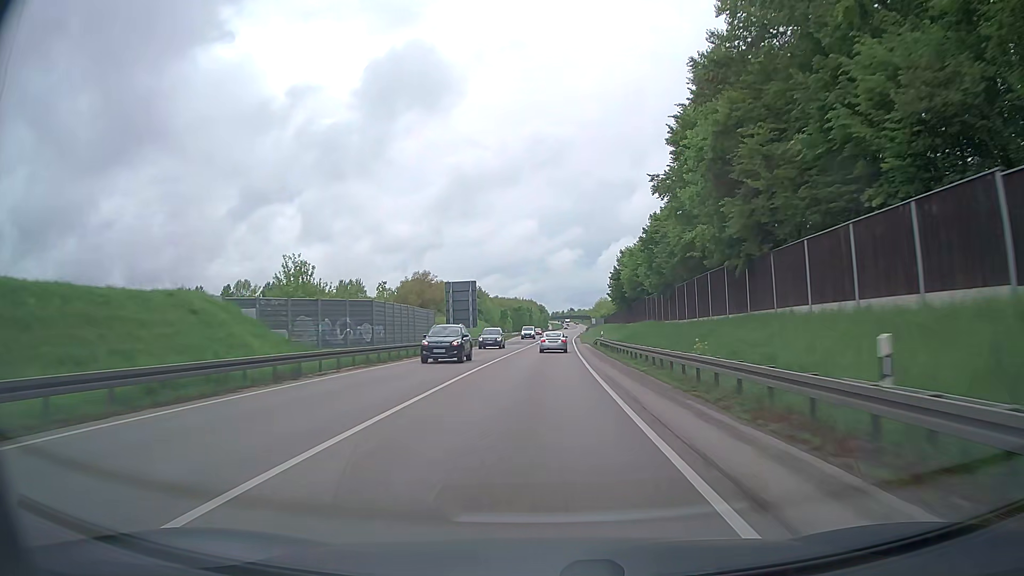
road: trunk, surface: asphalt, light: Day
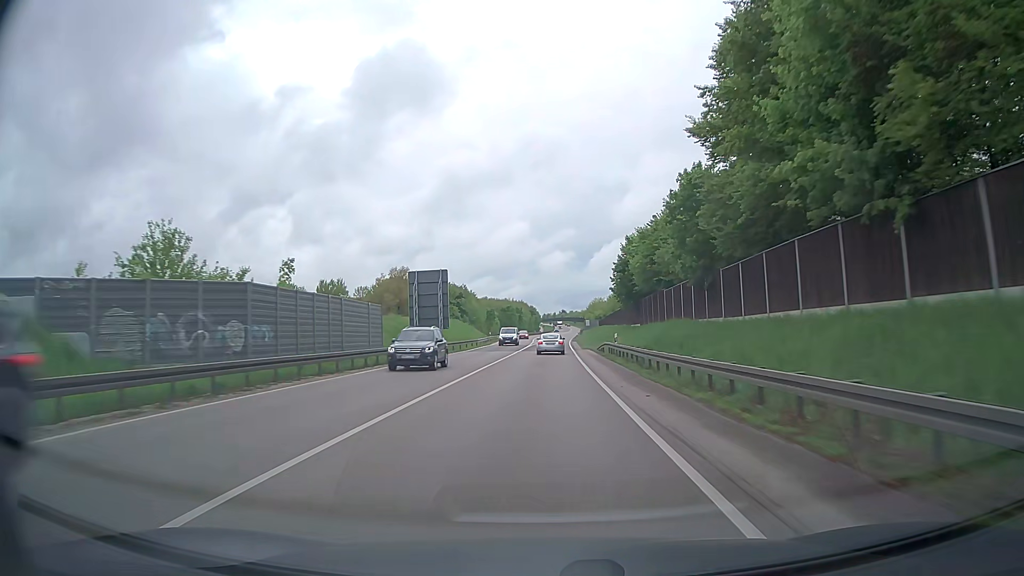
(+0.2, +15.6) m; +1°
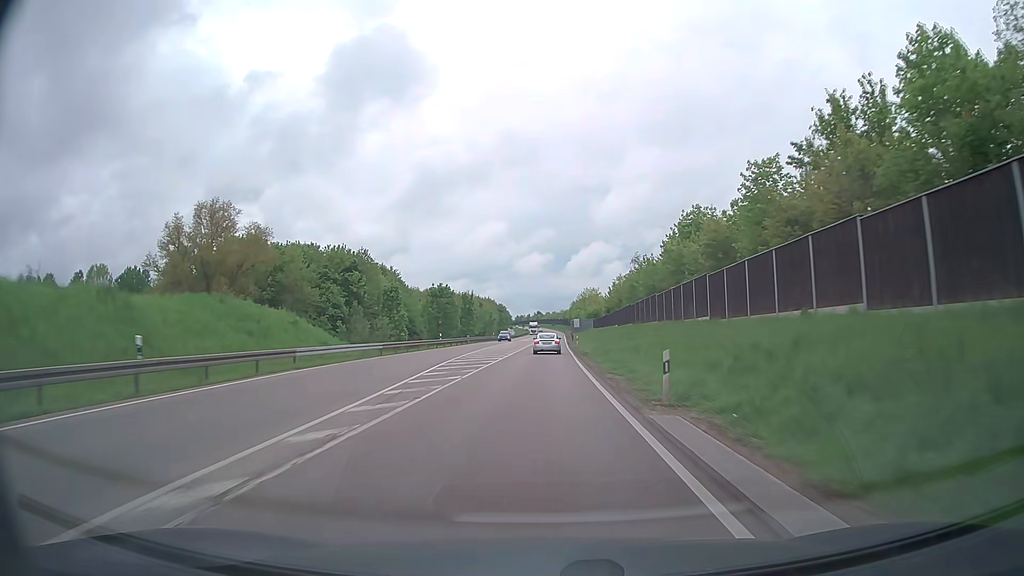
(+1.7, +78.1) m; +2°
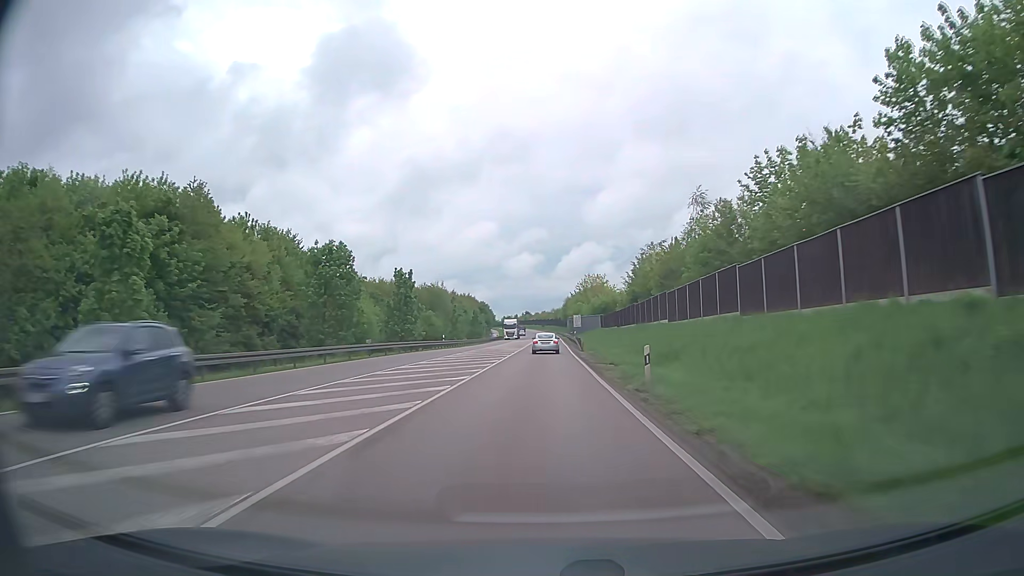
(+0.4, +46.9) m; +1°
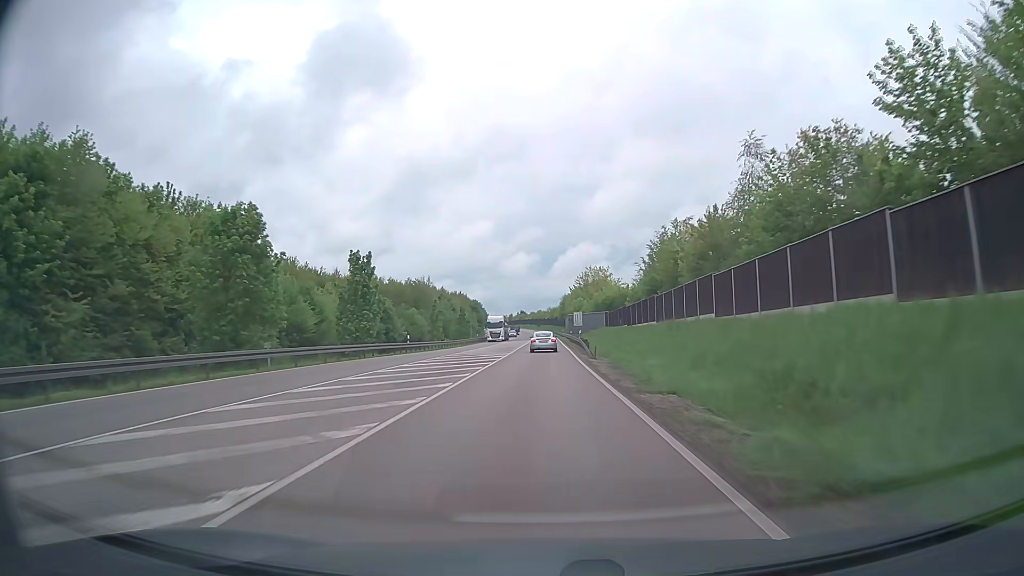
(0.0, +15.7) m; 0°
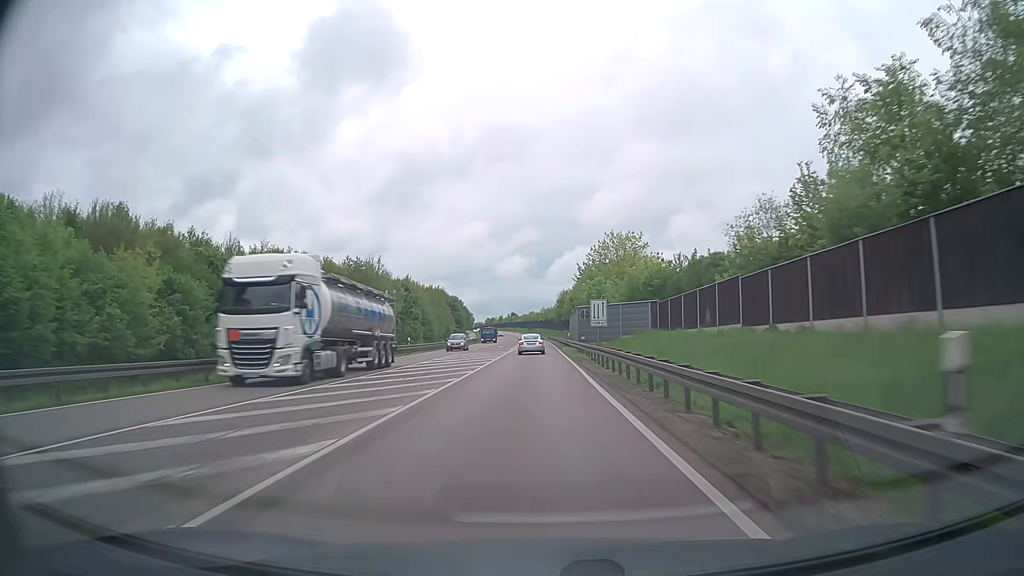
(+0.3, +46.9) m; 0°
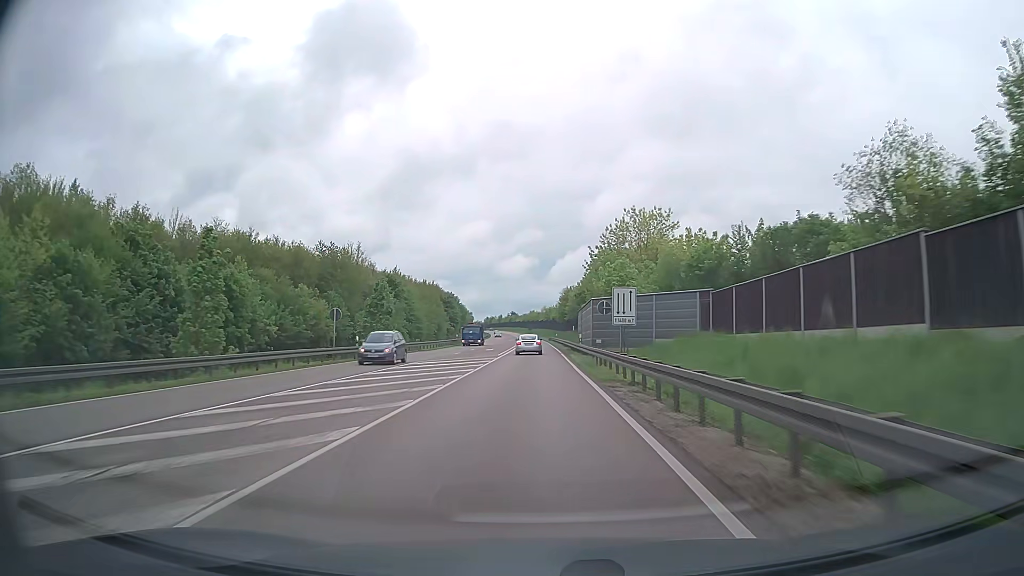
(0.0, +15.6) m; 0°
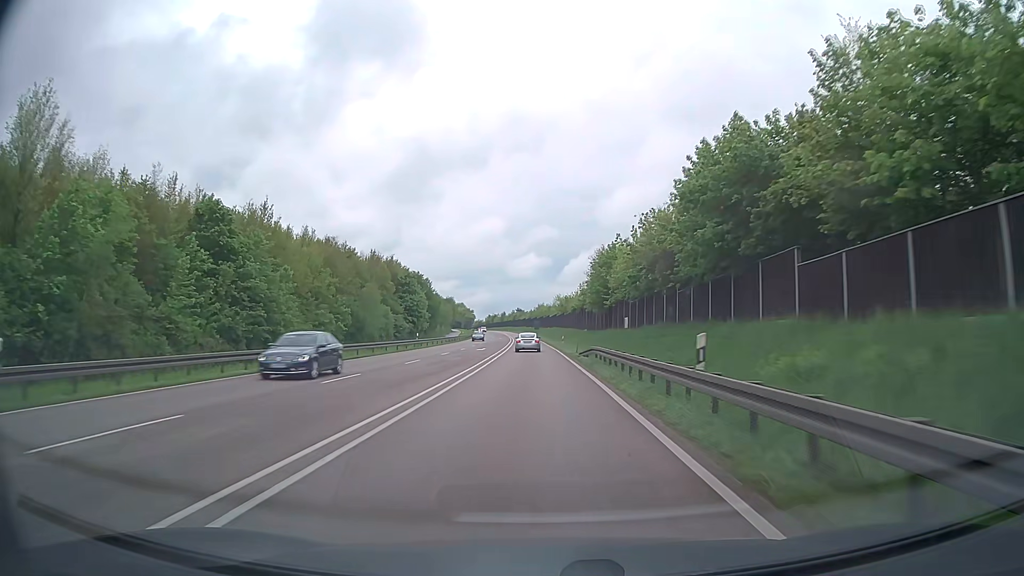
(-0.3, +78.4) m; -1°
(0, +10) (0, +20) (0, +30) (0, +40) (0, +50) (-1, +60) (-1, +70) (-1, +80) (-2, +90) (-2, +100) m
